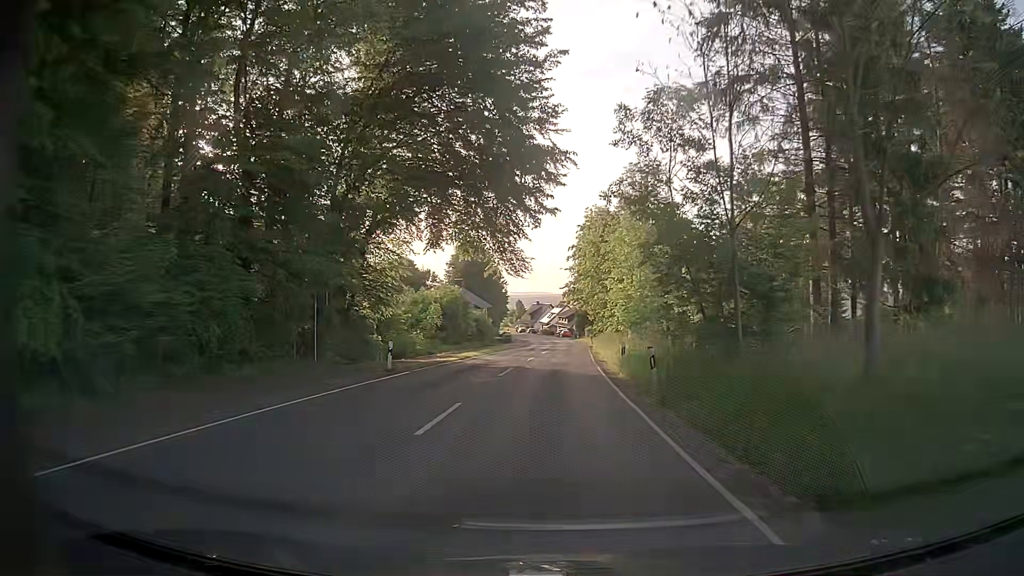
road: secondary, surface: asphalt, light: Day
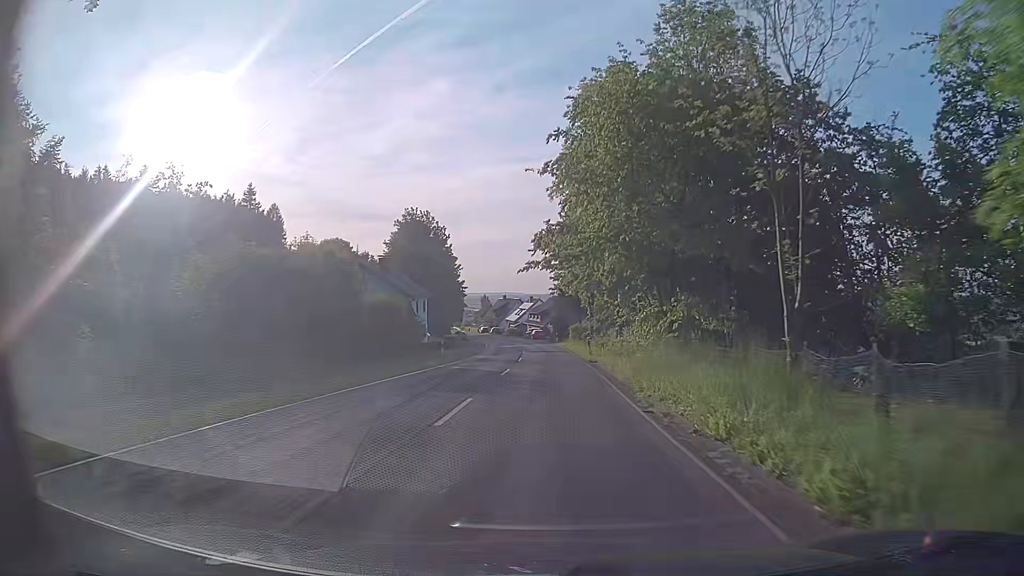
(+0.7, +35.2) m; +2°
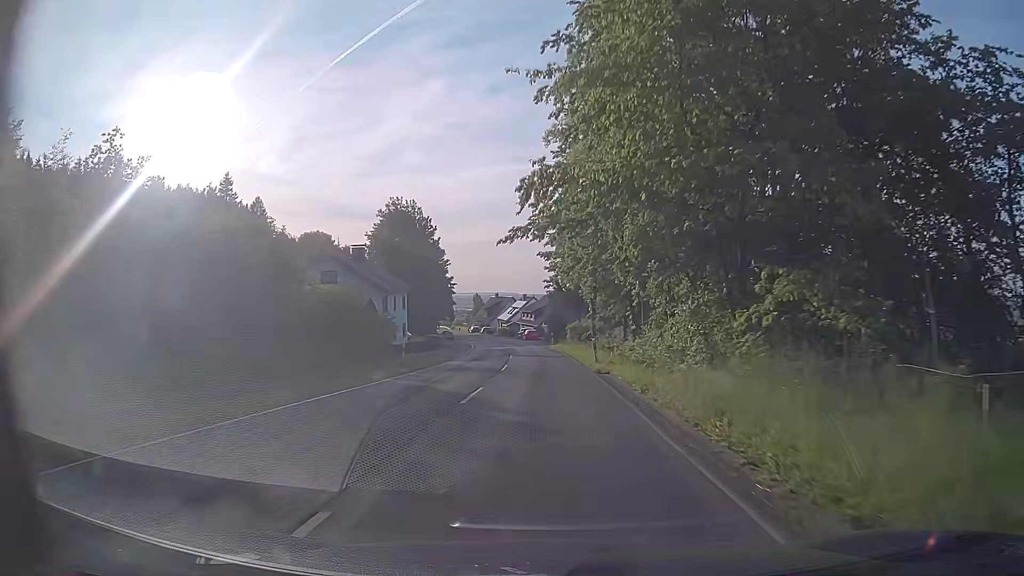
(+0.1, +8.9) m; +1°
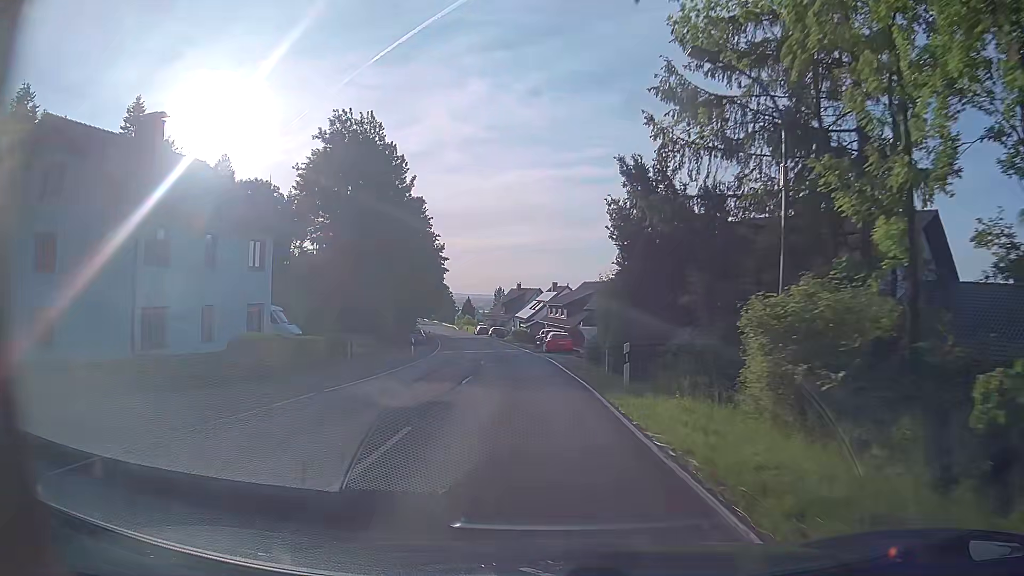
(-0.6, +43.6) m; -4°
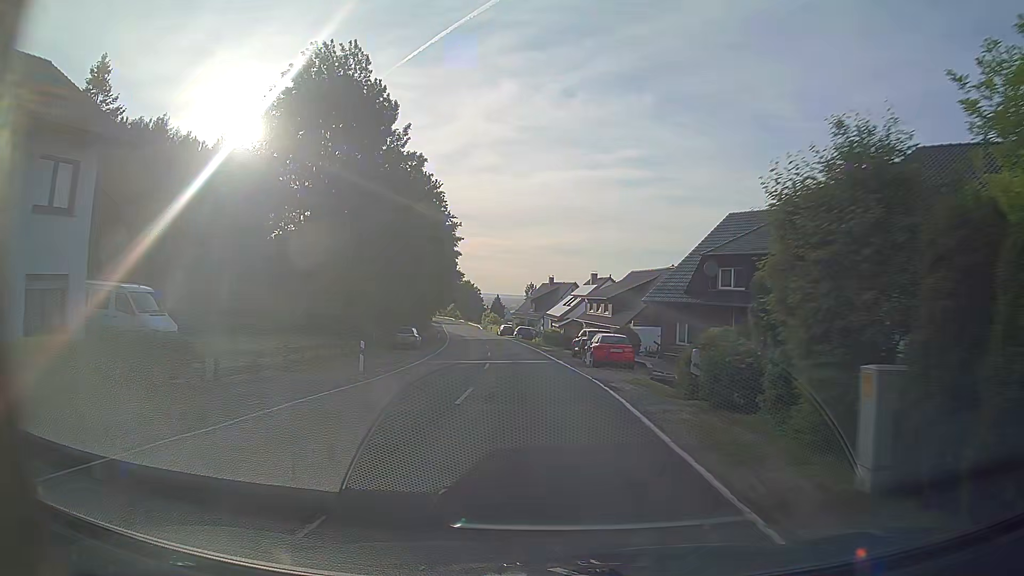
(-0.3, +16.8) m; -3°
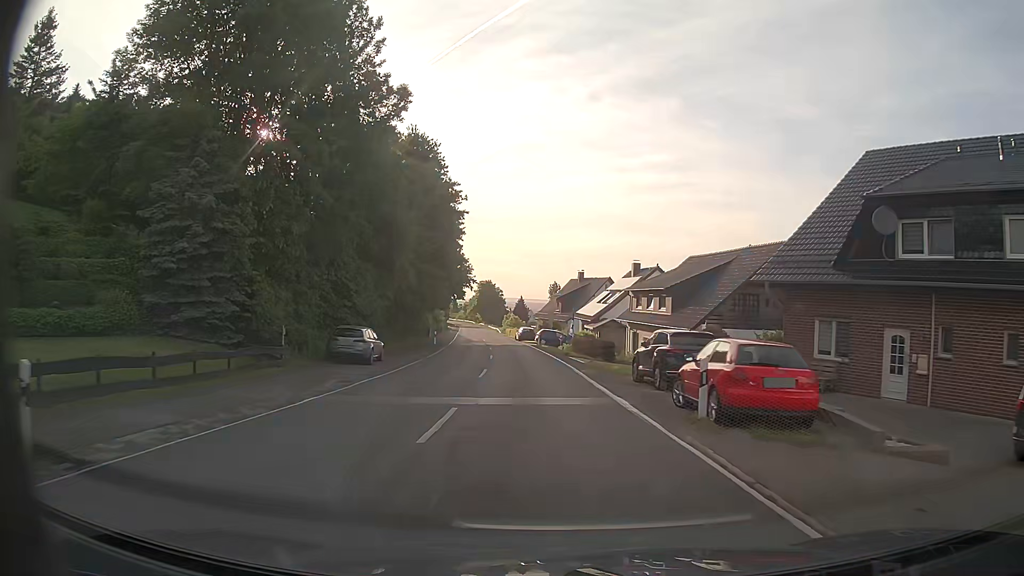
(-0.1, +16.9) m; -1°
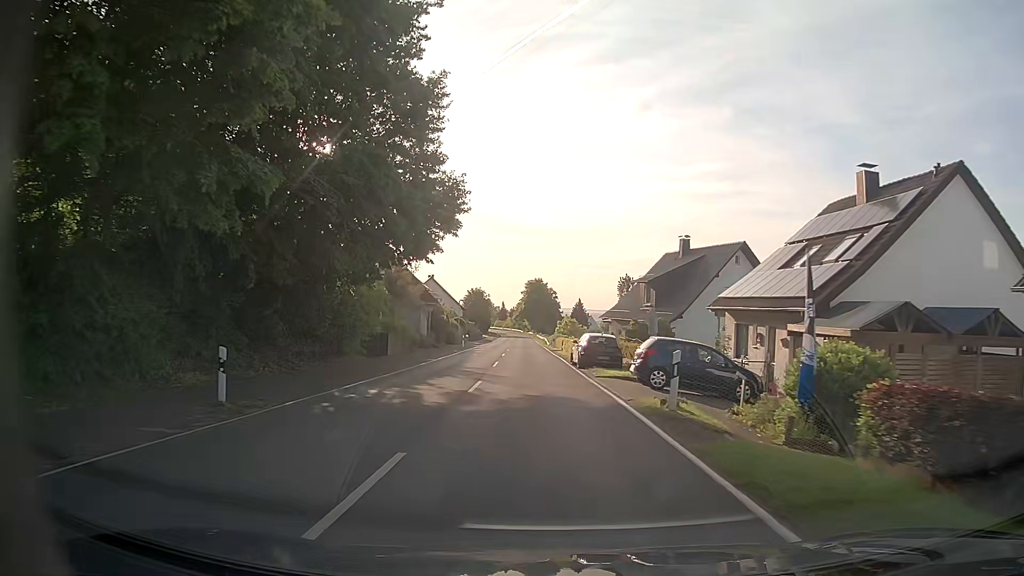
(-1.9, +41.0) m; -5°
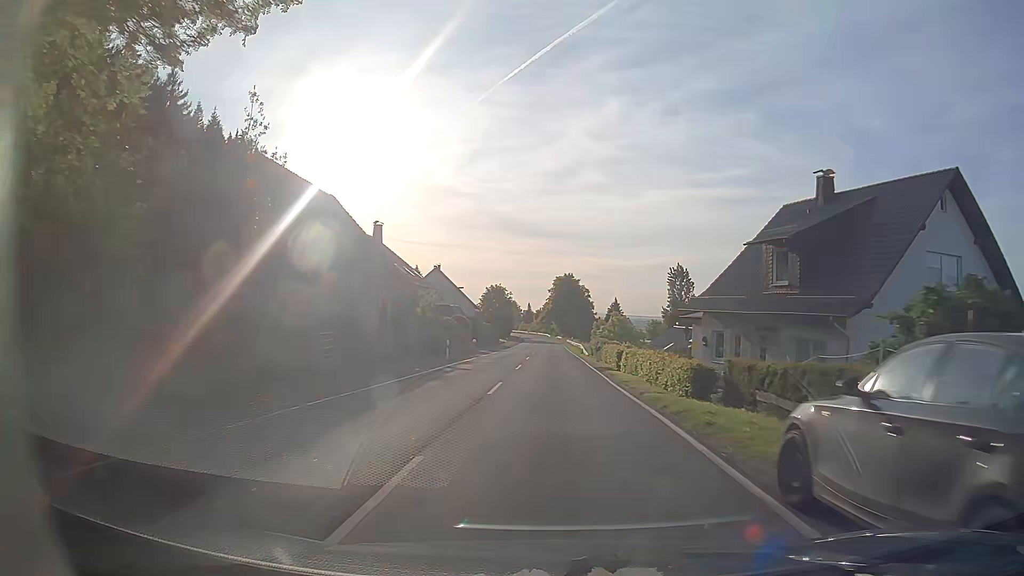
(-0.5, +24.4) m; -2°
(0, +10) (0, +20) (0, +30) (0, +40) (0, +50) (+1, +60) (+1, +70) (+1, +80) (+1, +90) (+1, +100) m
